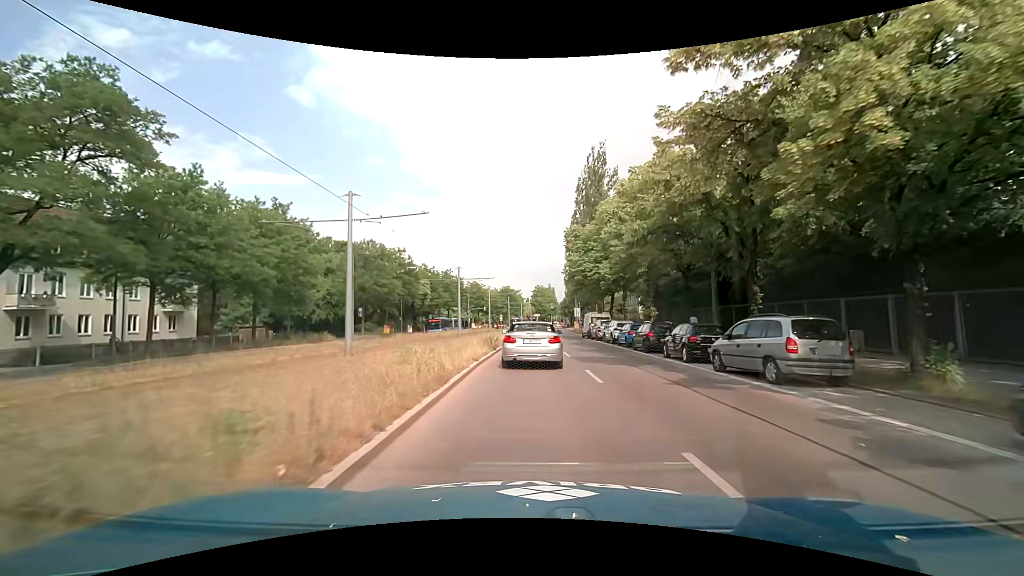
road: secondary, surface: asphalt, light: Day
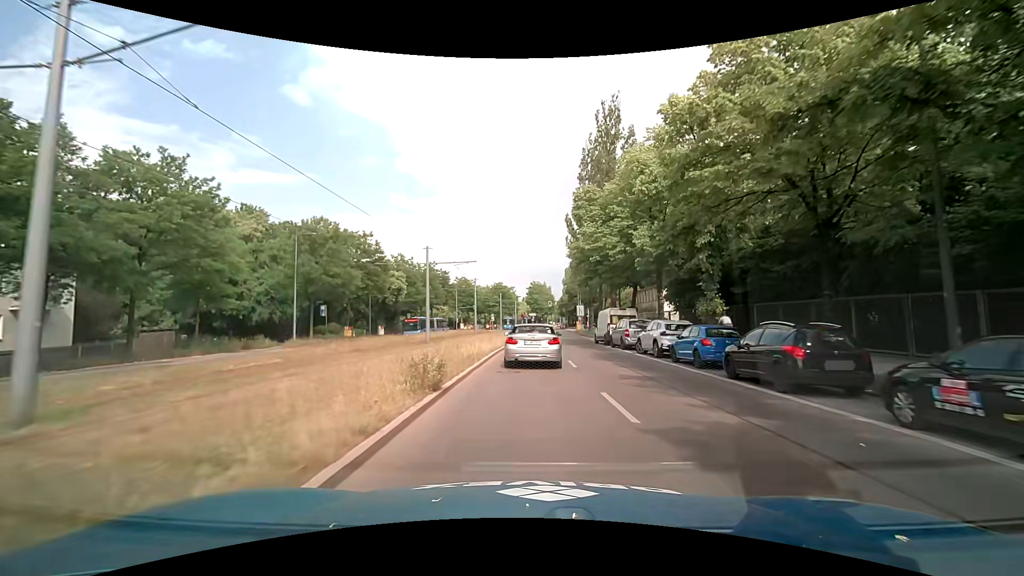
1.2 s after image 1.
(0.0, +13.5) m; 0°
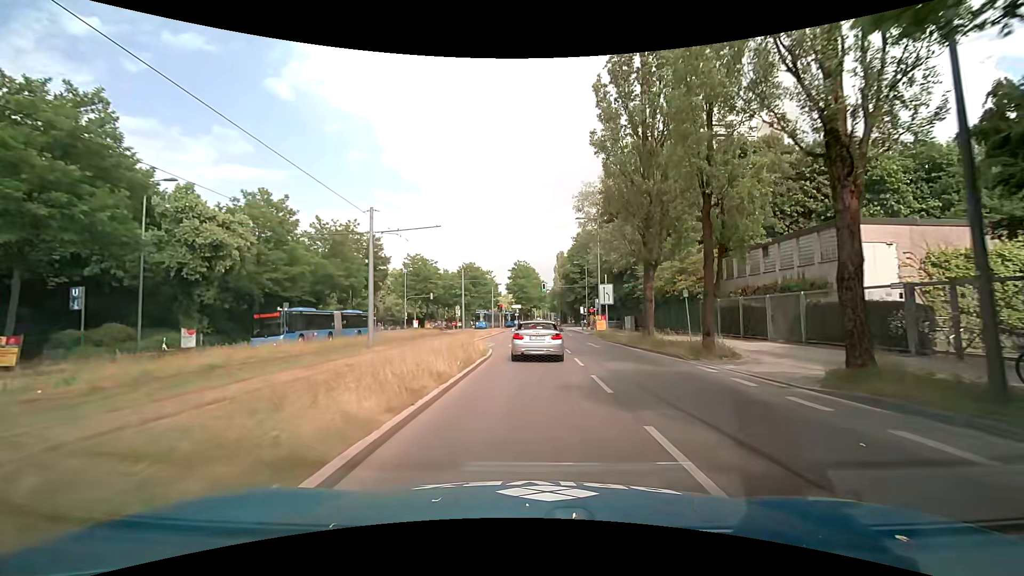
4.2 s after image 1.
(+0.3, +36.6) m; +2°
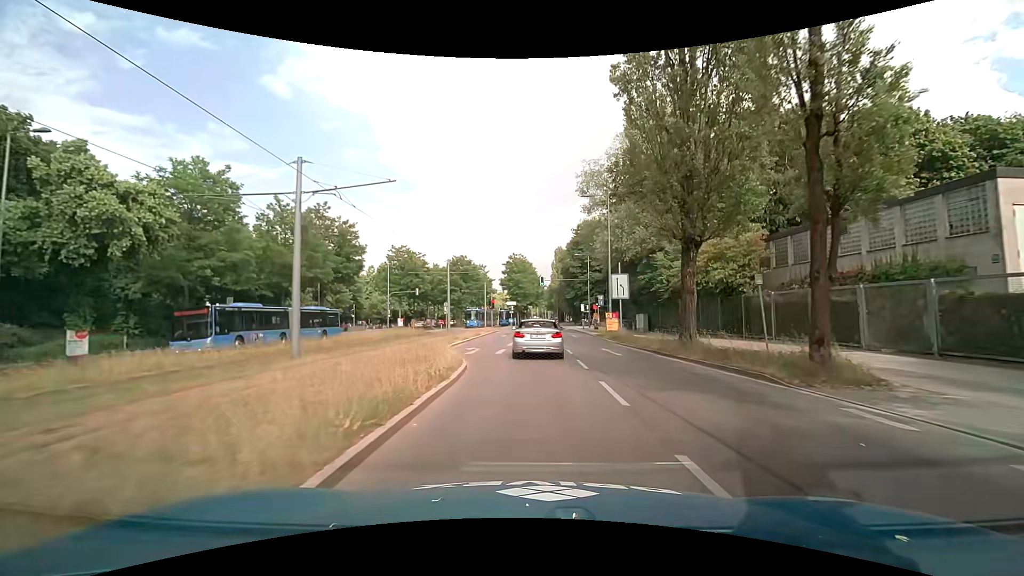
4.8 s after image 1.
(-0.1, +7.6) m; 0°
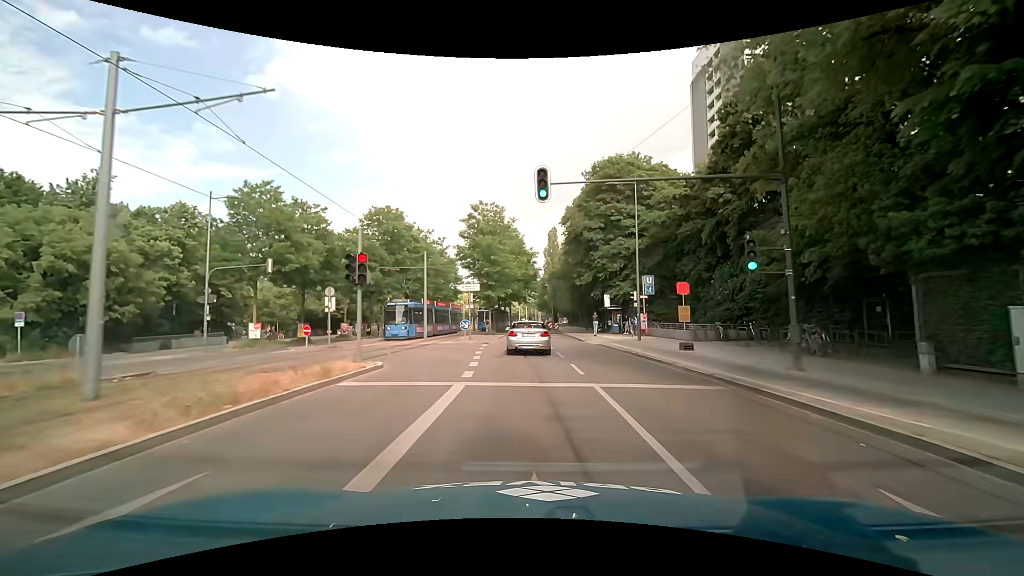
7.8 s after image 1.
(+0.8, +37.7) m; +2°
(0, +10) (0, +20) (0, +30) (0, +40) (0, +50) (0, +60) (0, +70) (0, +80) (+1, +90) (+1, +100) m
